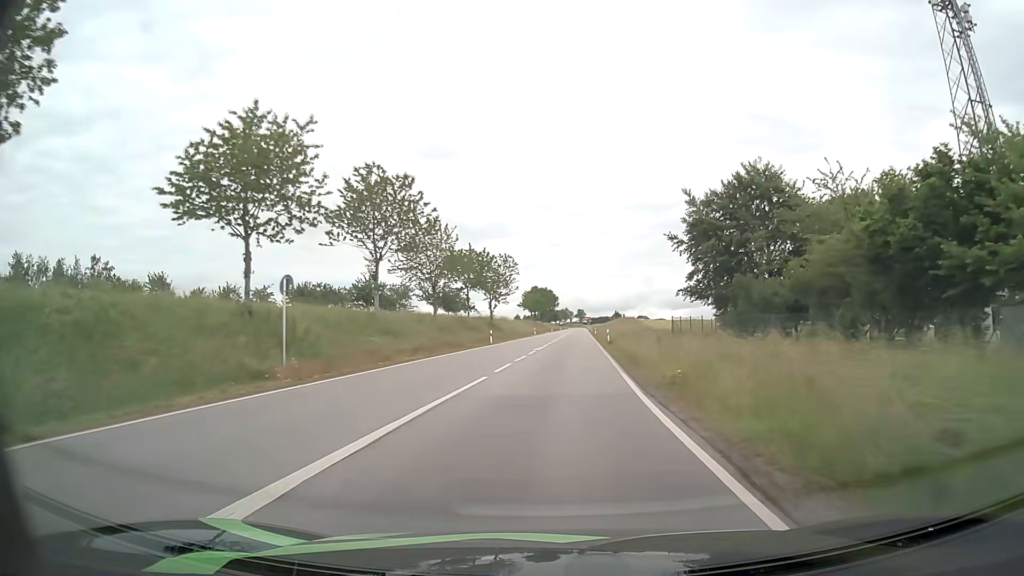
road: secondary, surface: asphalt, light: Day
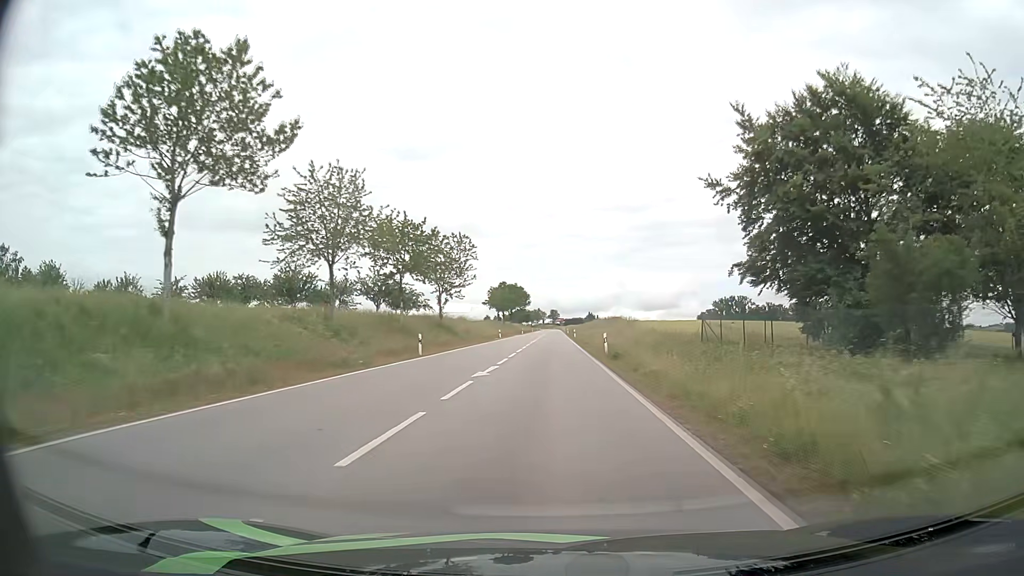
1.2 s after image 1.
(+0.4, +19.3) m; +2°
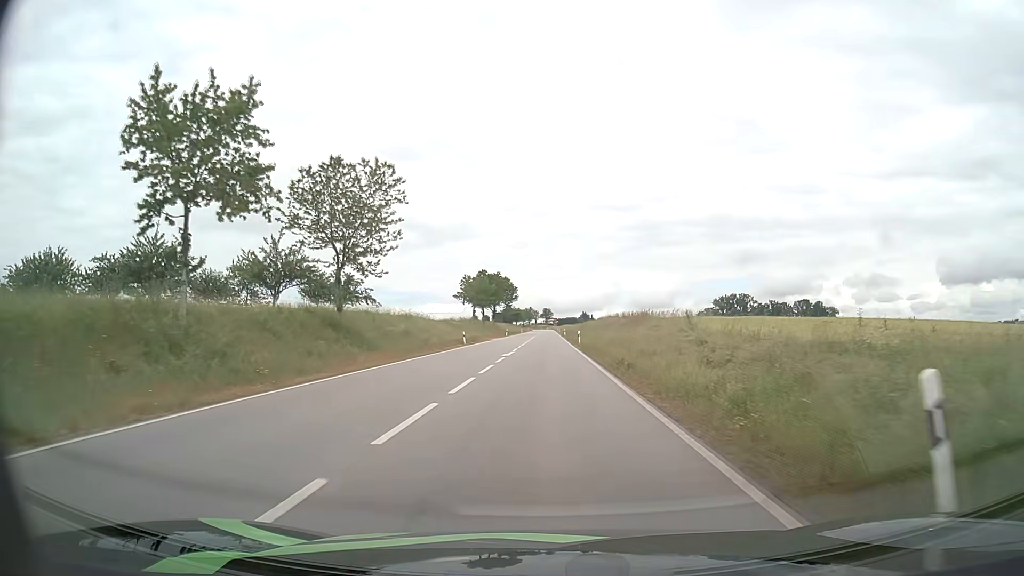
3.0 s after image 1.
(+0.2, +28.8) m; +1°
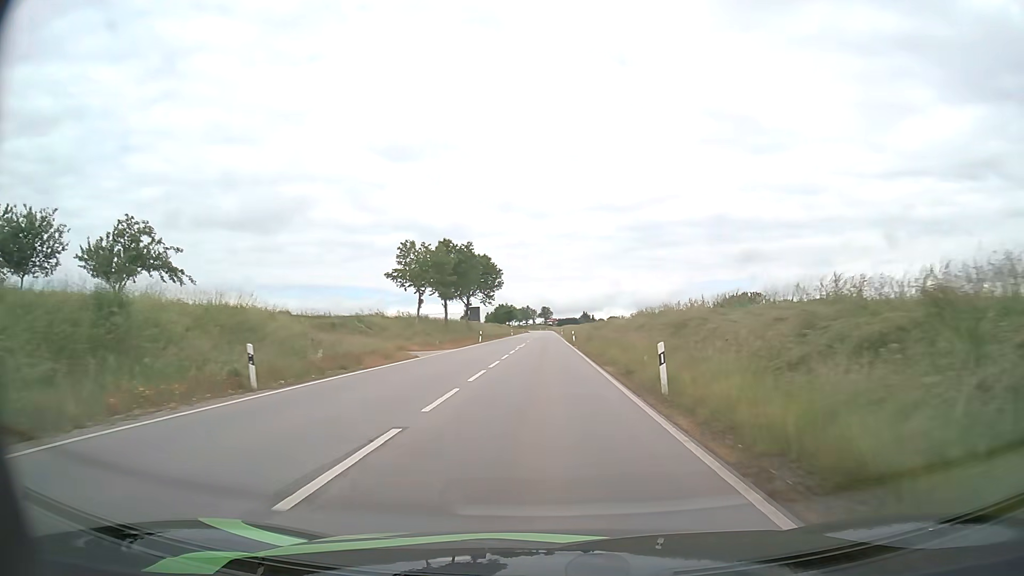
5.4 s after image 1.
(-0.1, +39.2) m; 0°
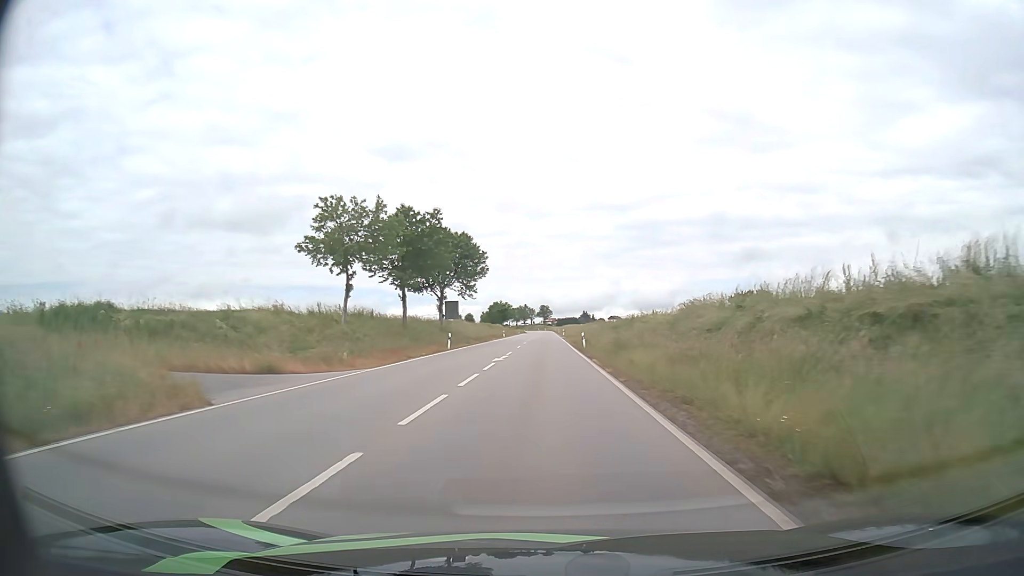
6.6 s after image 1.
(+0.1, +20.0) m; 0°
(0, +10) (0, +20) (0, +30) (0, +40) (0, +50) (0, +60) (0, +70) (0, +80) (0, +90) (0, +100) m
